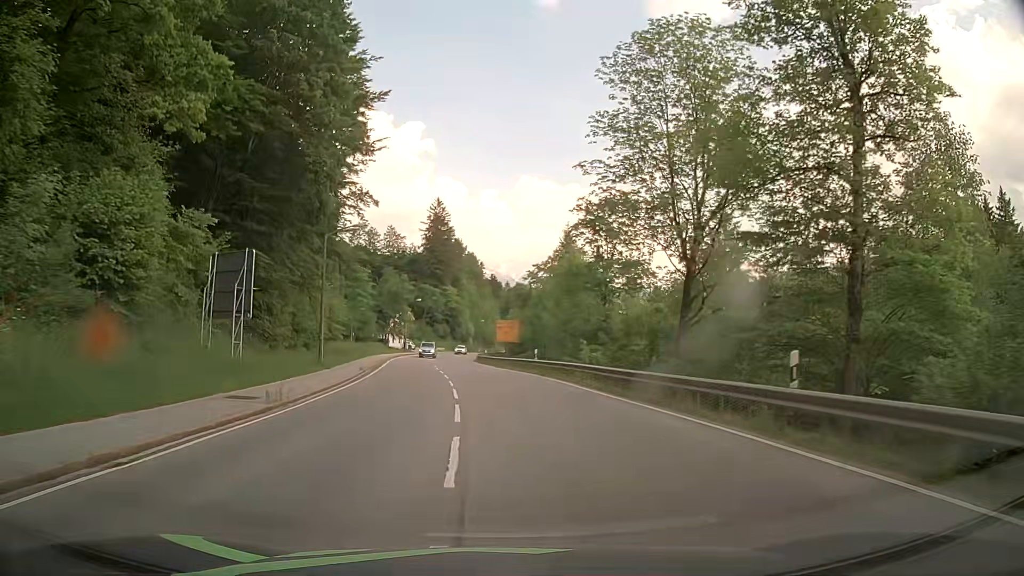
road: primary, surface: asphalt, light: Day
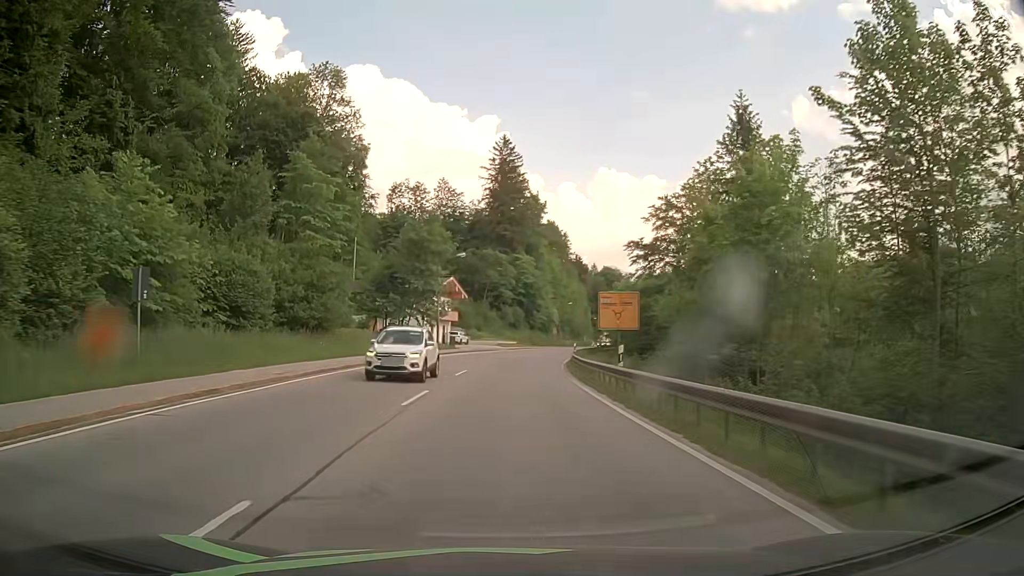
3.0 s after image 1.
(-2.1, +47.7) m; -6°
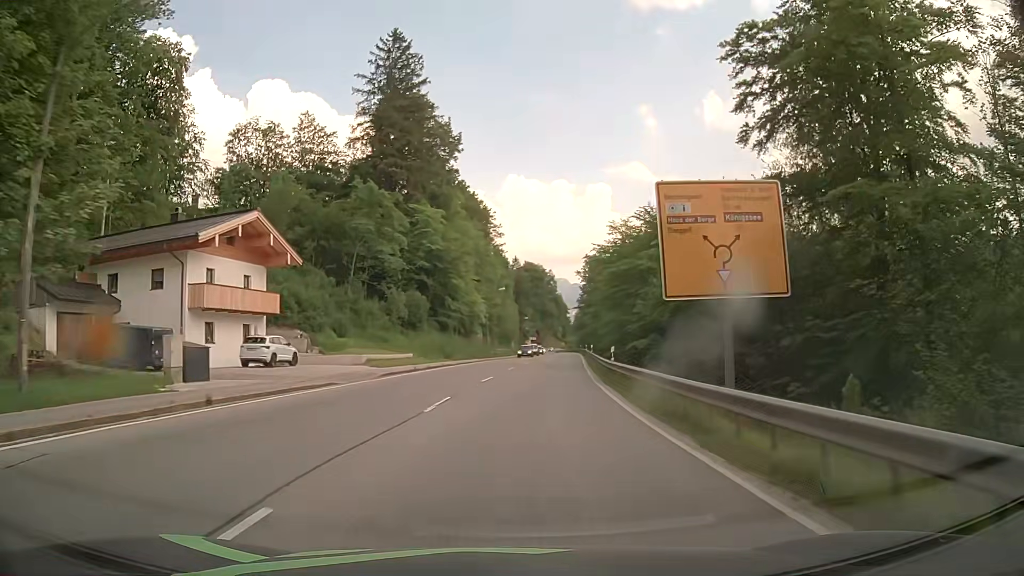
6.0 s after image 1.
(+1.4, +47.5) m; +7°
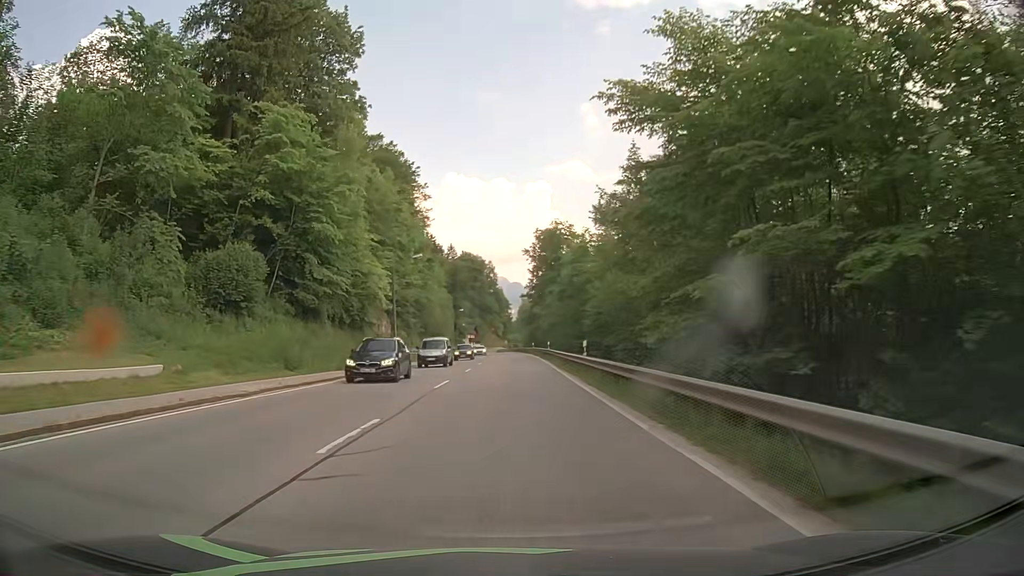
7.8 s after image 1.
(+1.7, +29.4) m; +5°
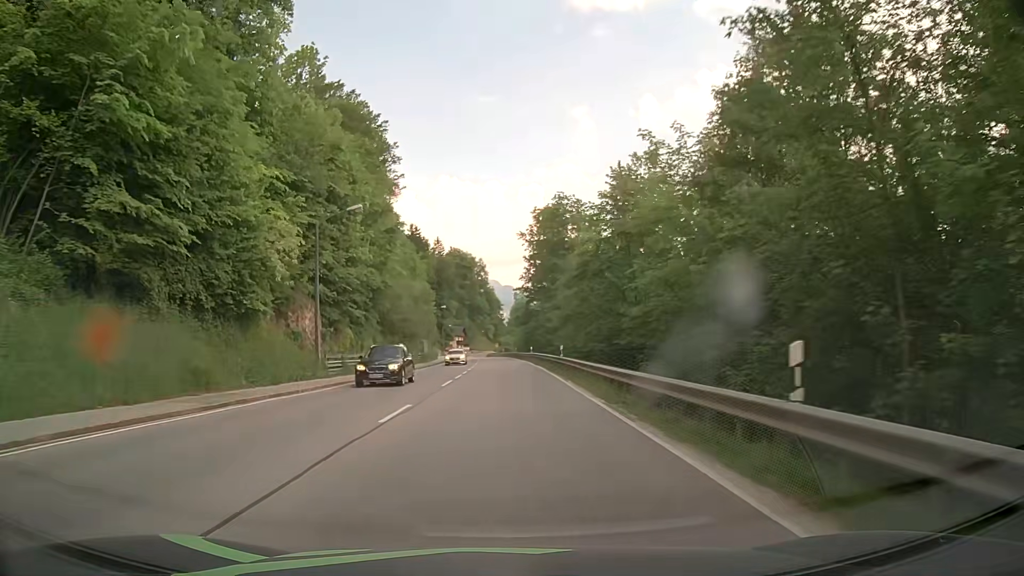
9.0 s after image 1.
(+0.3, +20.0) m; +1°
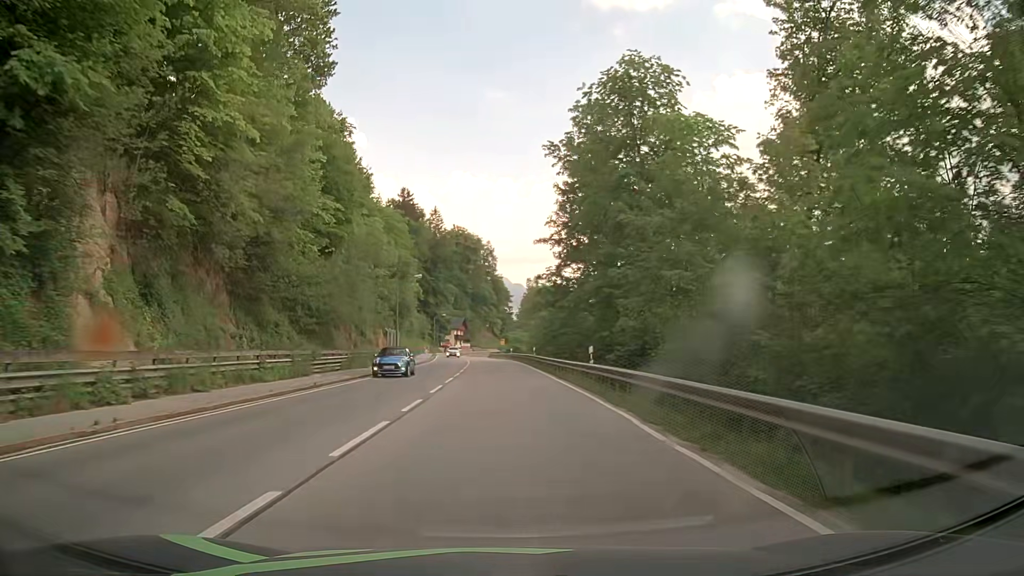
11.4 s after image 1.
(-0.4, +39.7) m; -1°
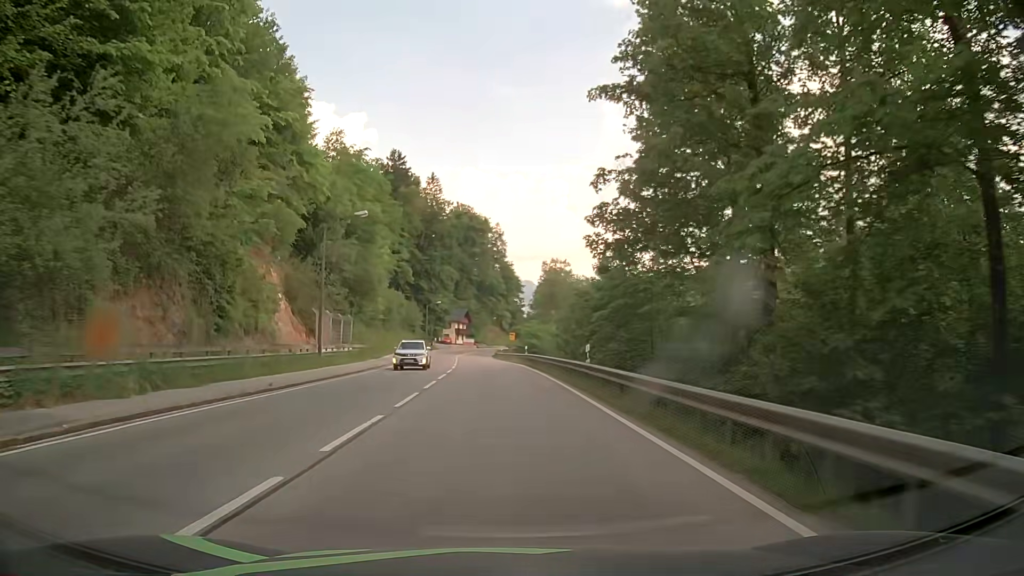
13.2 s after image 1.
(-0.1, +29.4) m; -1°
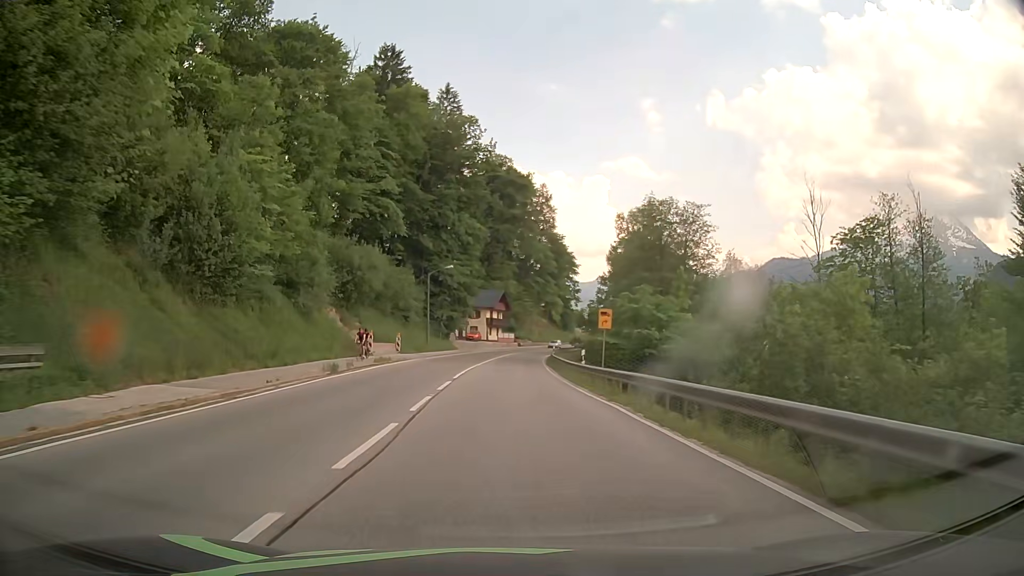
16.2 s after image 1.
(-1.6, +49.5) m; -3°
